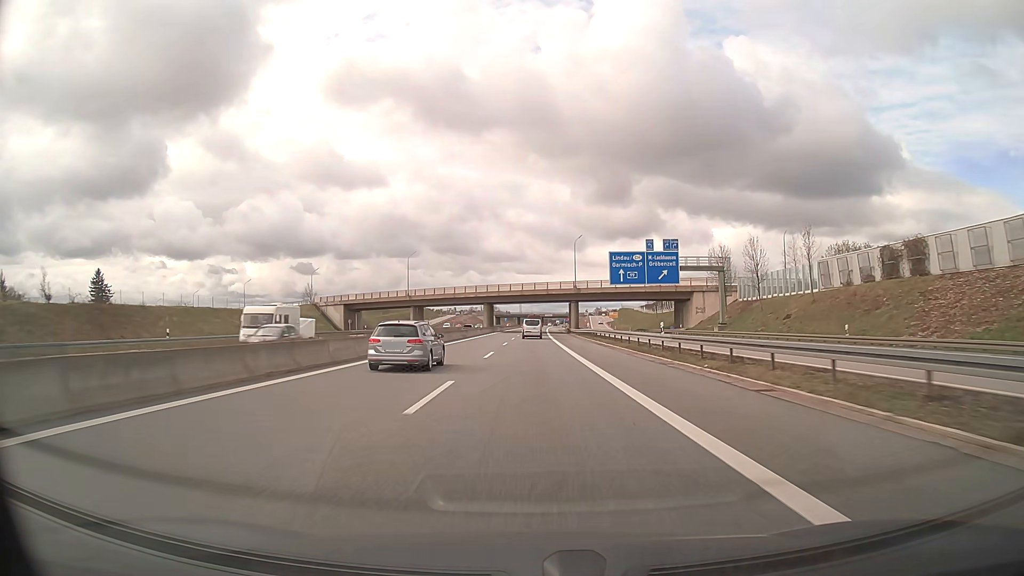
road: motorway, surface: asphalt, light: Day
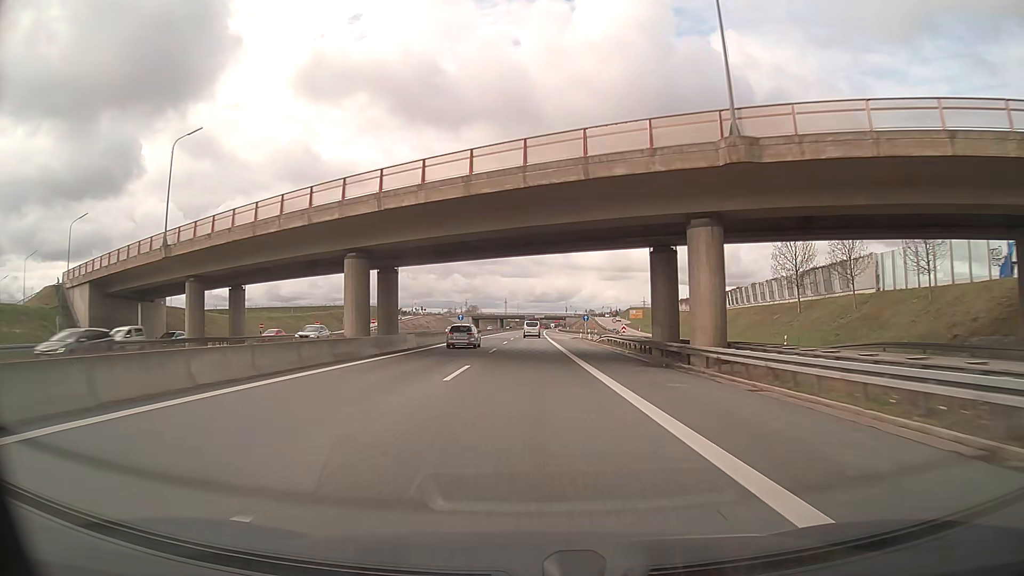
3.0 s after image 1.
(+0.8, +83.8) m; +1°
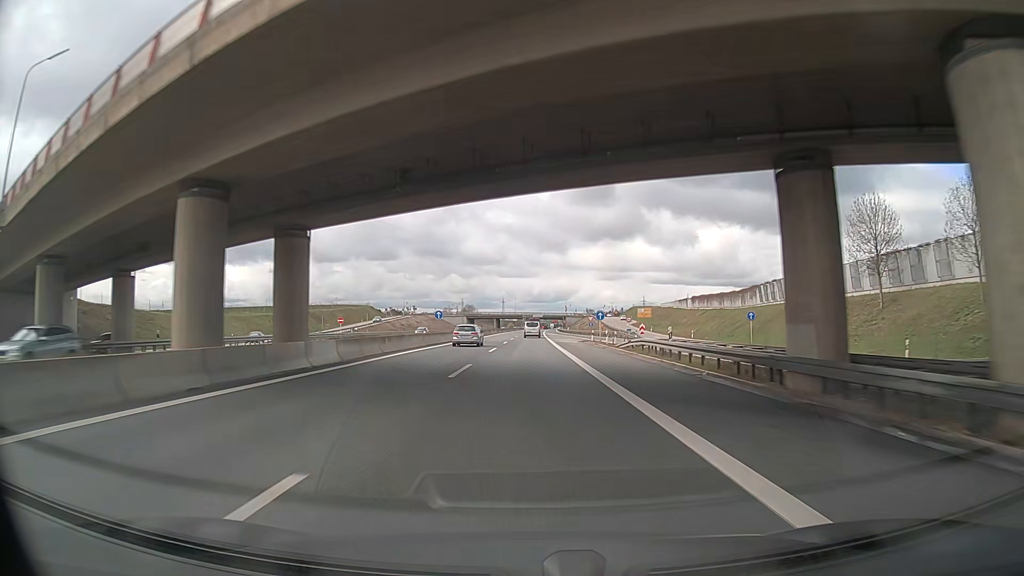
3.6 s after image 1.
(0.0, +16.8) m; 0°
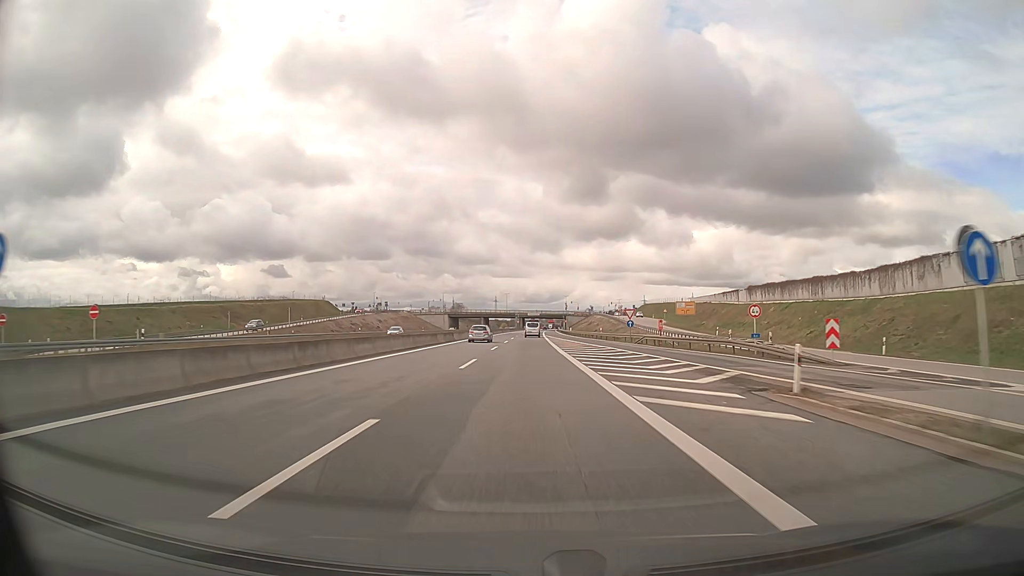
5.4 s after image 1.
(+0.3, +50.2) m; +1°
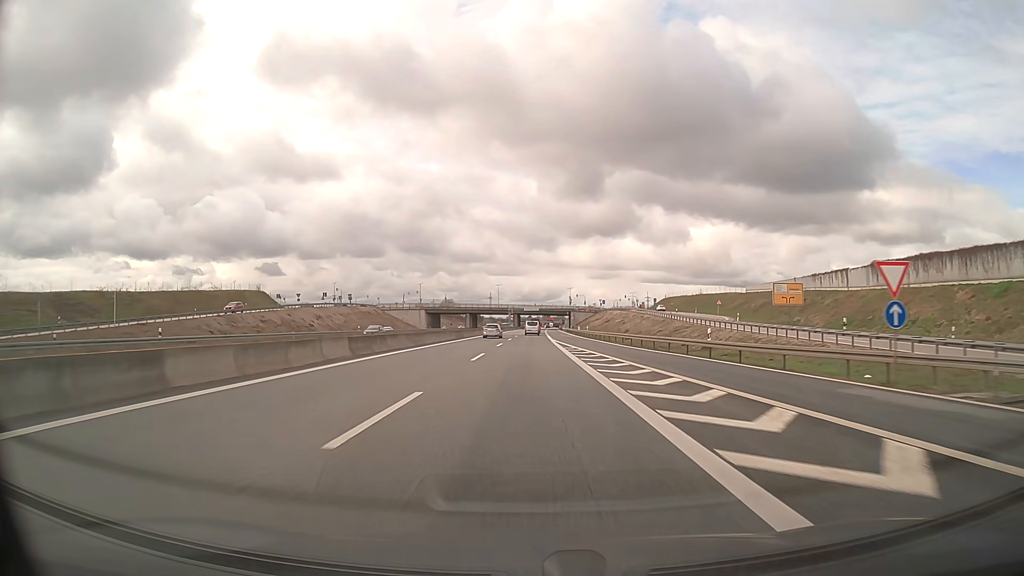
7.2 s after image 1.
(+0.1, +50.3) m; 0°
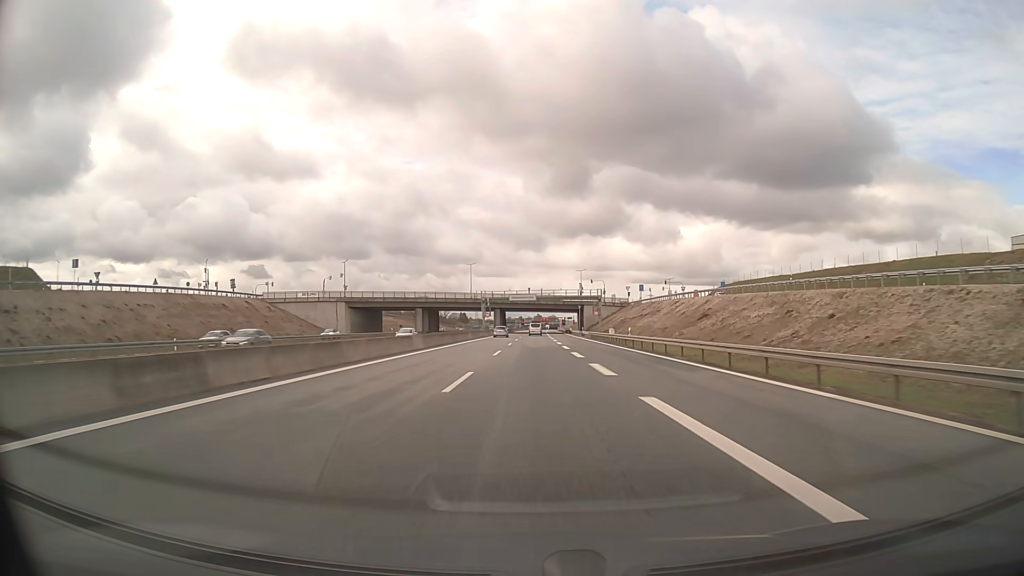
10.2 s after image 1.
(+0.3, +83.5) m; +1°
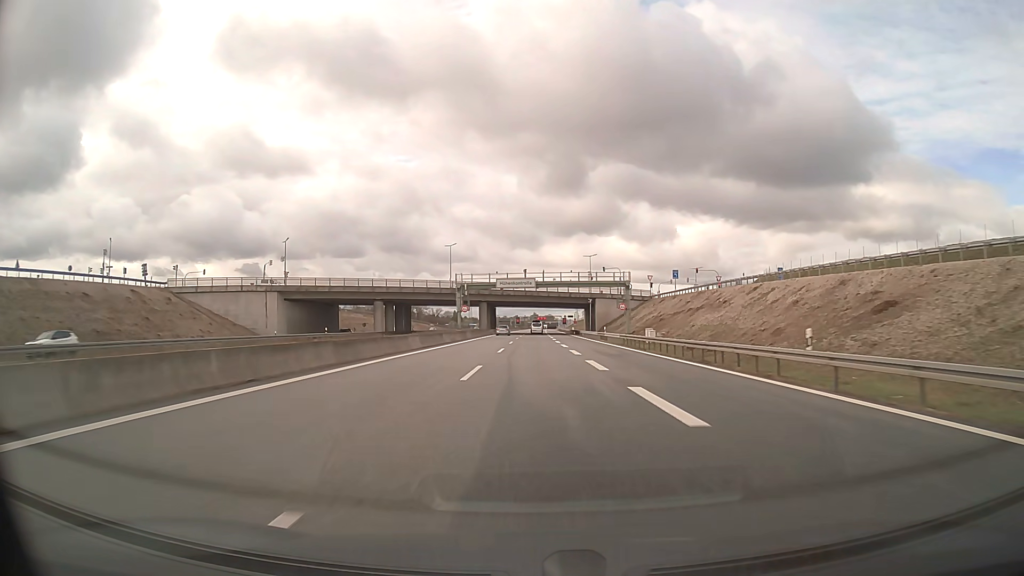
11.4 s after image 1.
(+0.1, +33.1) m; 0°
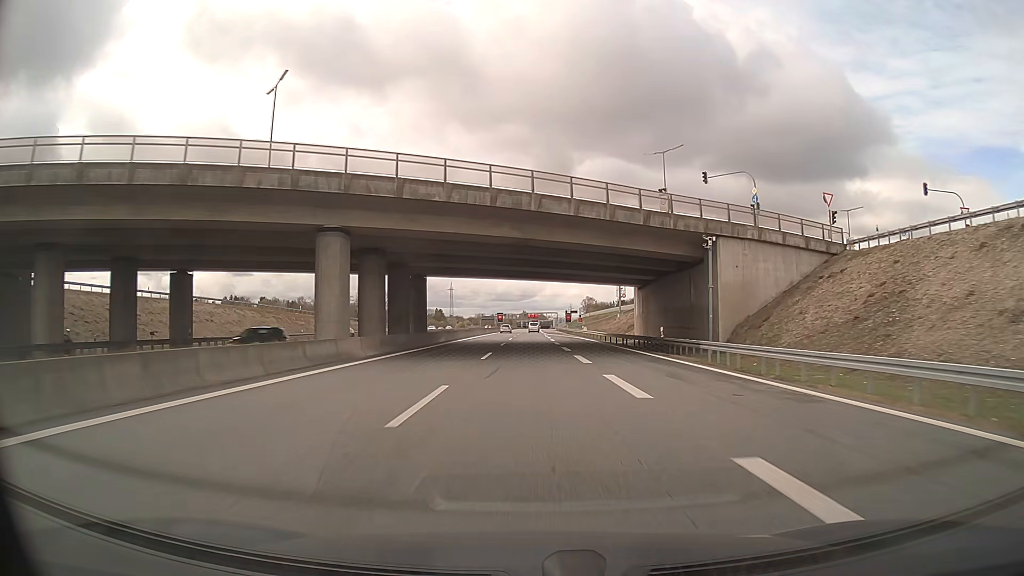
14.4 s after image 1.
(+0.7, +79.6) m; +1°
